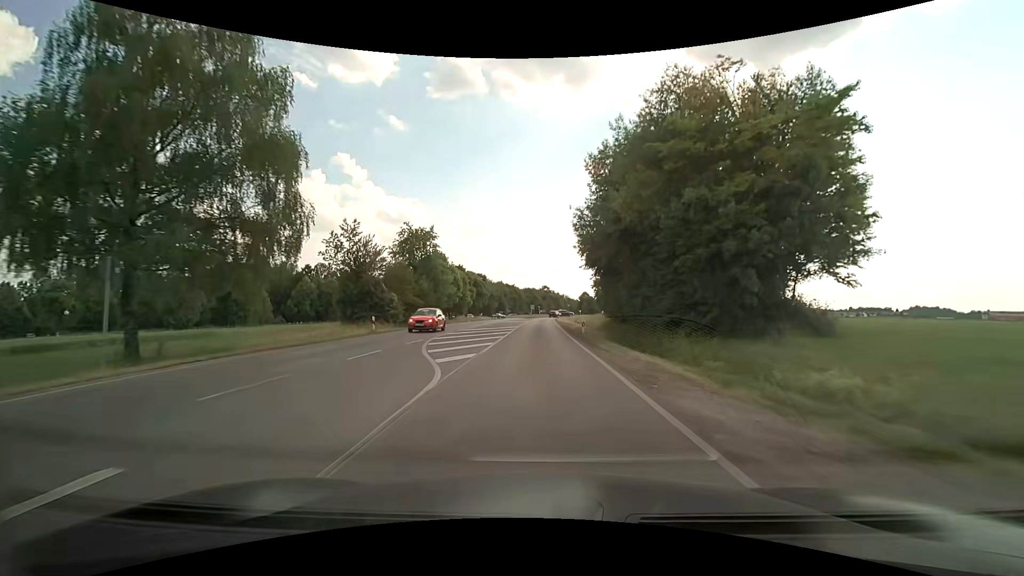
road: secondary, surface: asphalt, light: Day
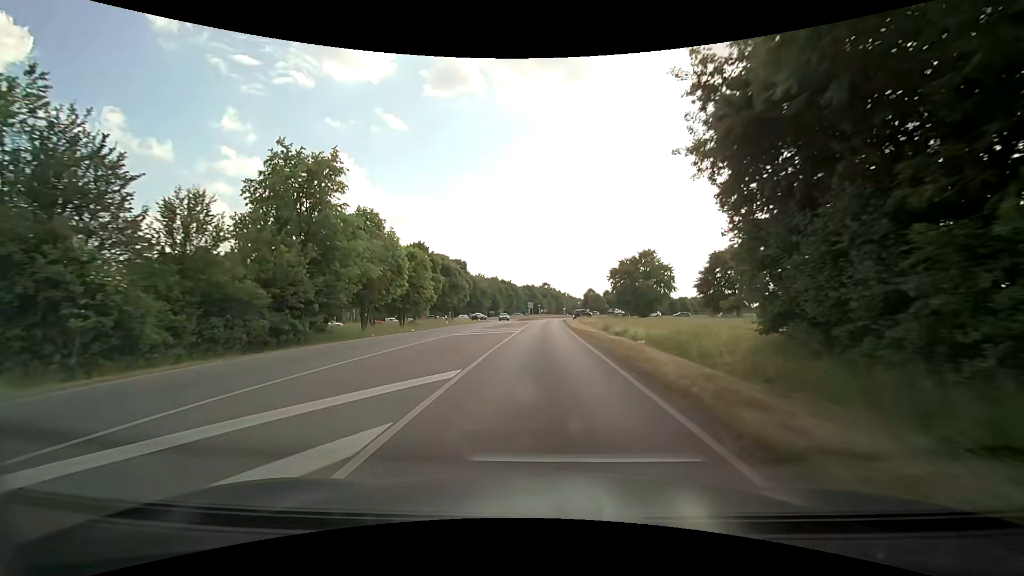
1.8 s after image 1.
(-0.1, +30.0) m; 0°
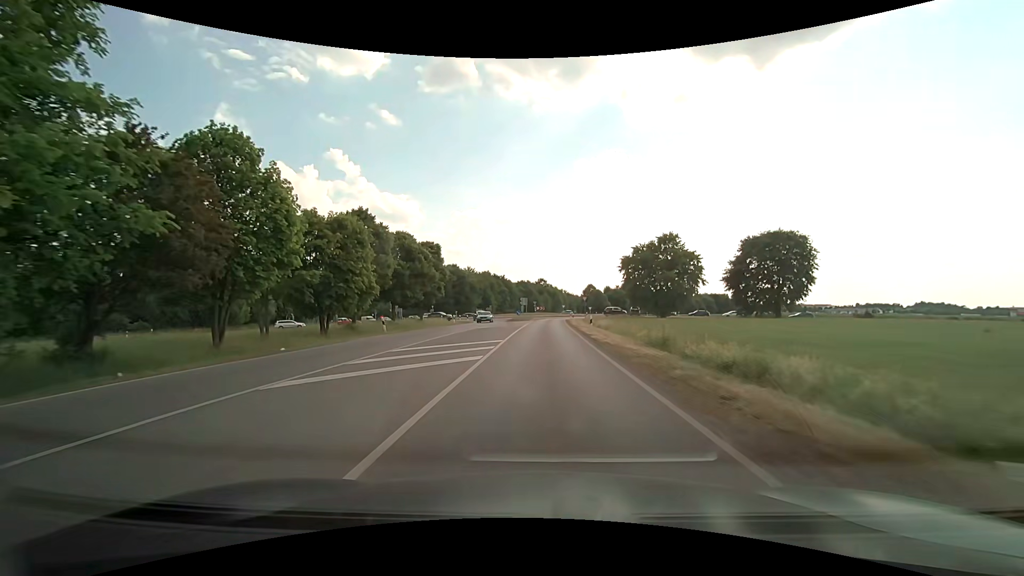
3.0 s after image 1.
(+0.1, +18.5) m; 0°
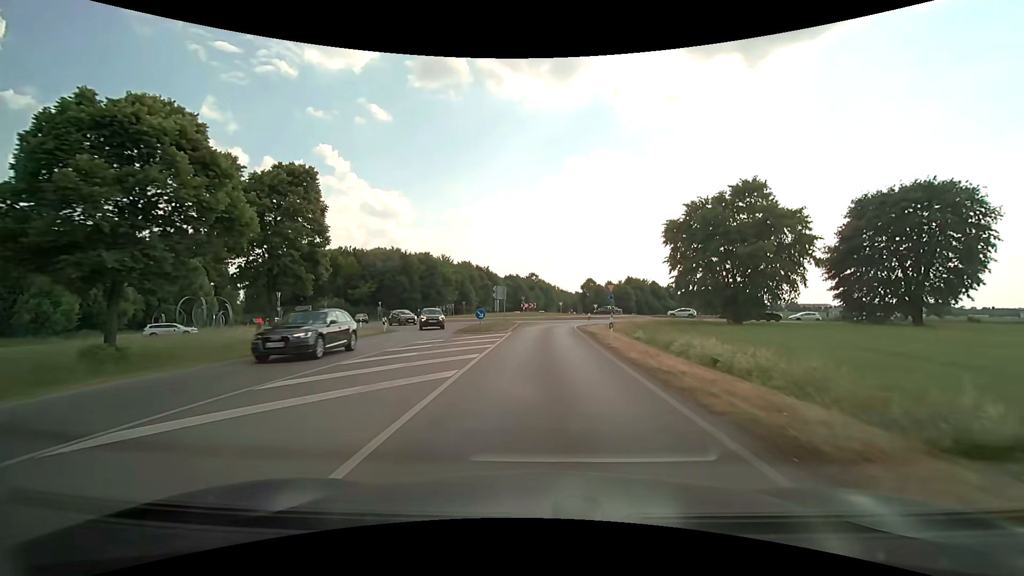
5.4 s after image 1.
(+0.6, +32.8) m; +1°
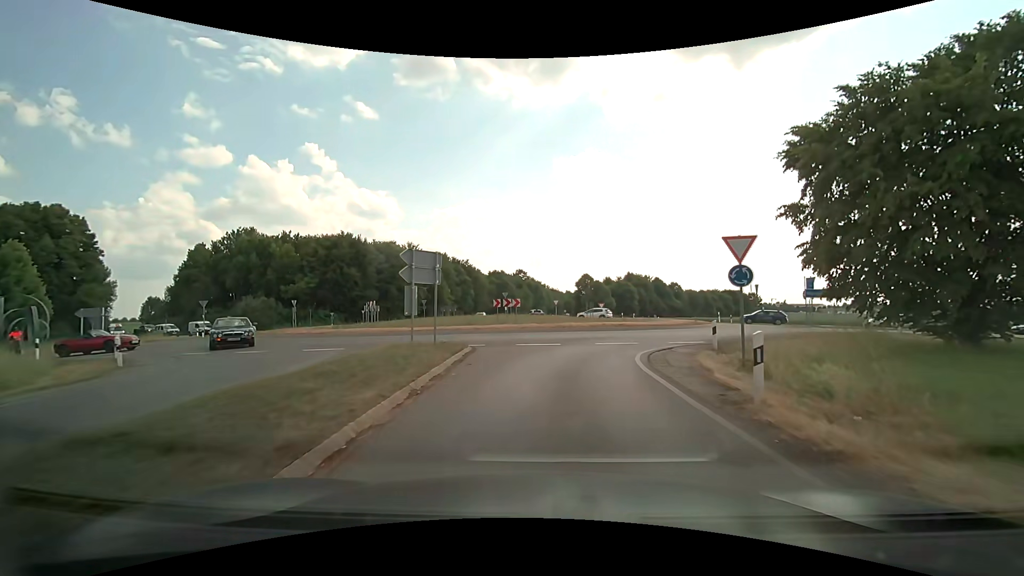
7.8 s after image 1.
(+0.2, +25.6) m; +1°
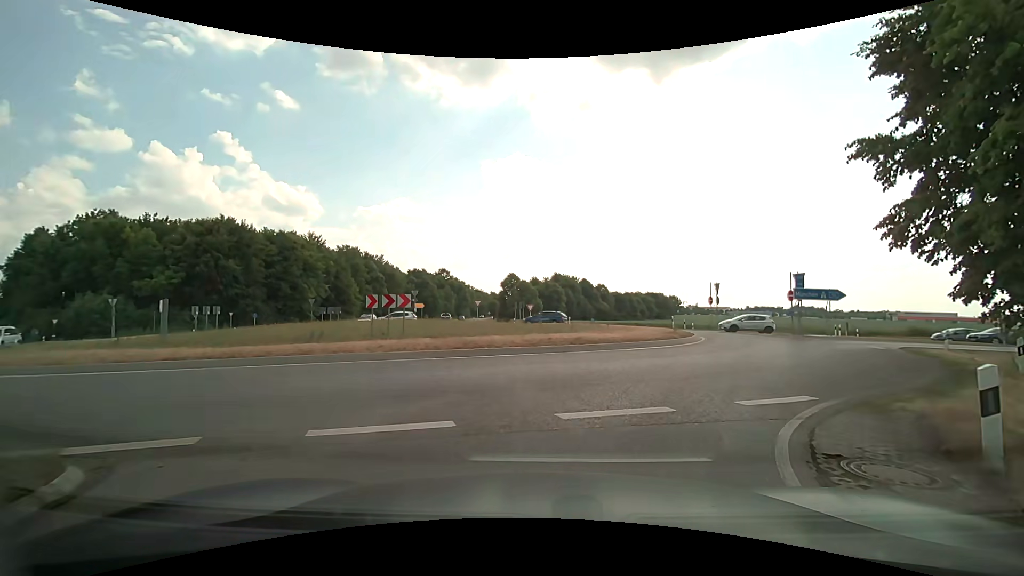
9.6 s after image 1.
(+0.5, +11.8) m; +8°
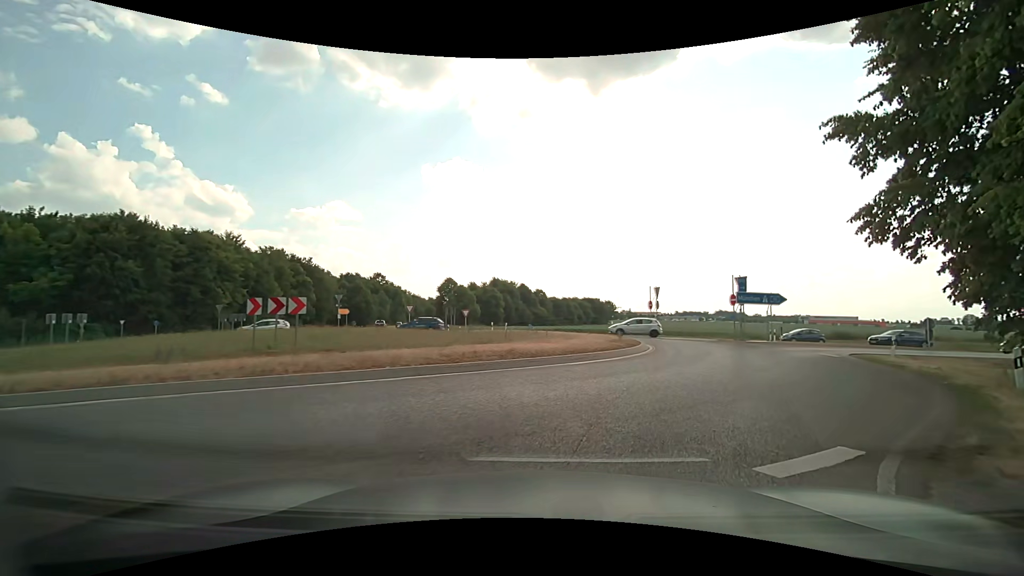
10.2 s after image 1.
(+0.2, +3.4) m; +6°
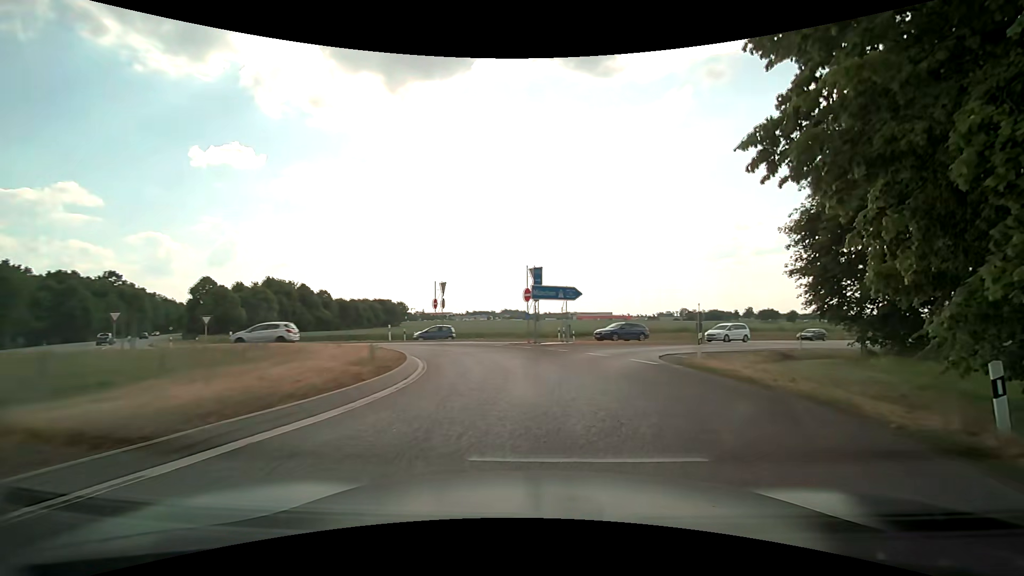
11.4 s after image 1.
(+1.6, +8.1) m; +23°
